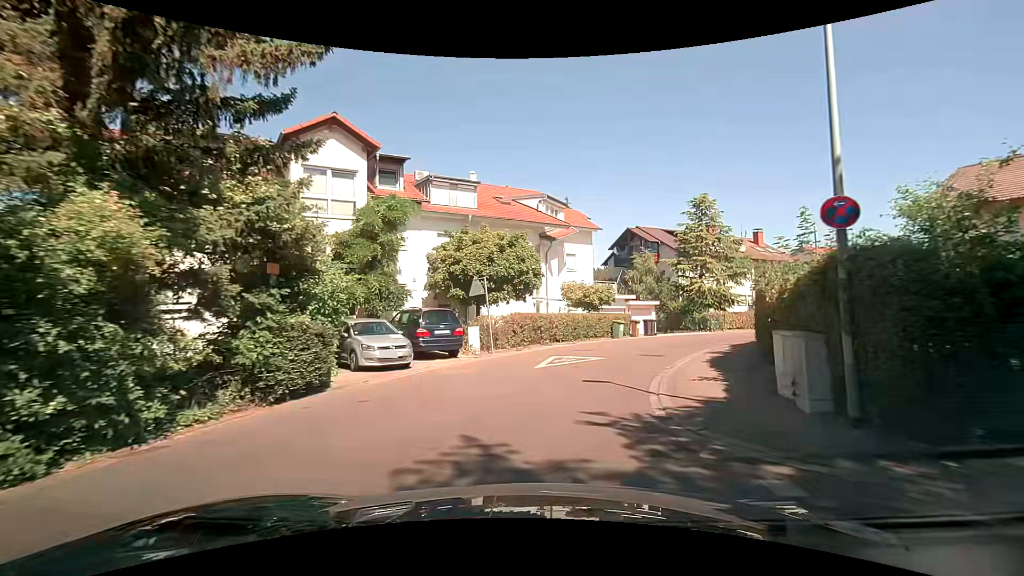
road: residential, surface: asphalt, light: Day
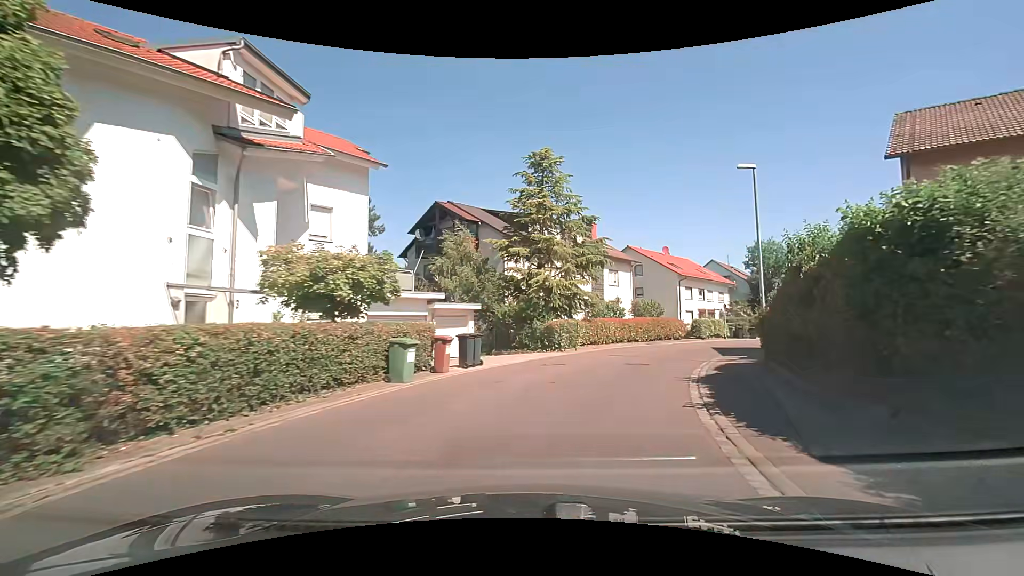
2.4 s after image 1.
(+2.8, +16.8) m; +21°
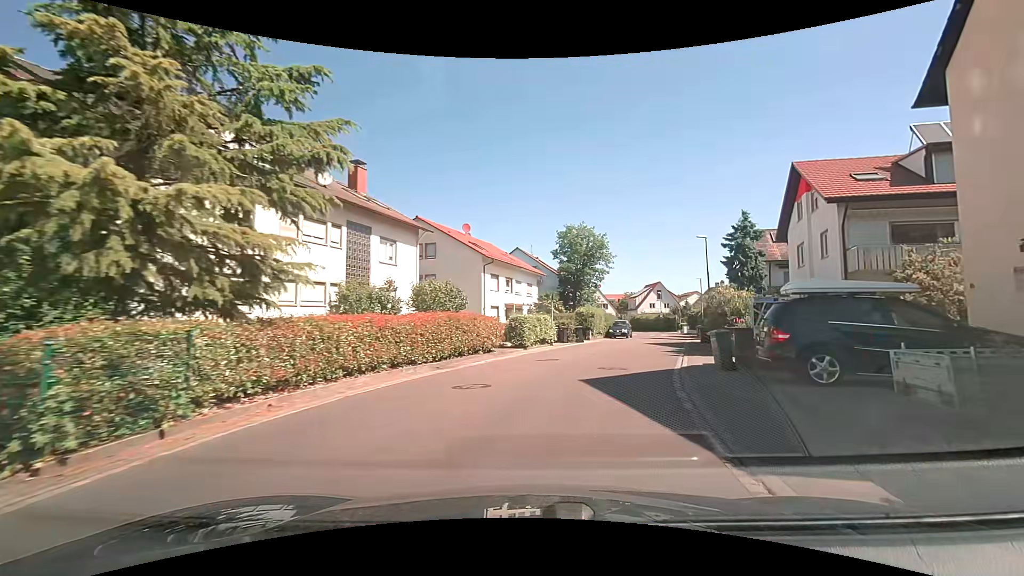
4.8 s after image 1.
(+3.6, +17.1) m; +23°
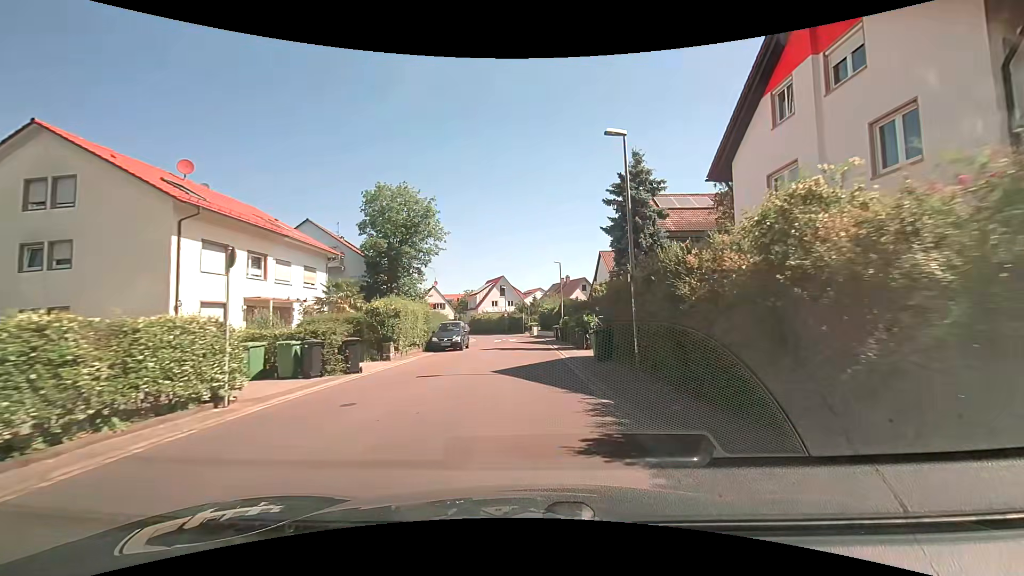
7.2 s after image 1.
(+3.3, +17.7) m; +18°
(0, +10) (0, +20) (0, +30) (0, +40) (0, +50) (-2, +60) (-6, +69) (-12, +77) (-19, +84) (-27, +90) m
